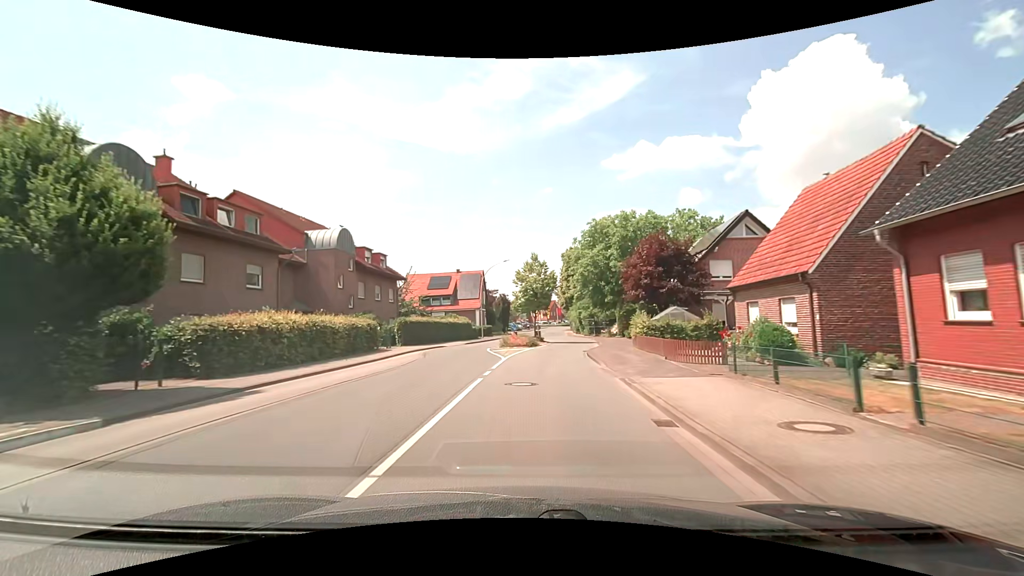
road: secondary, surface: asphalt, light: Day
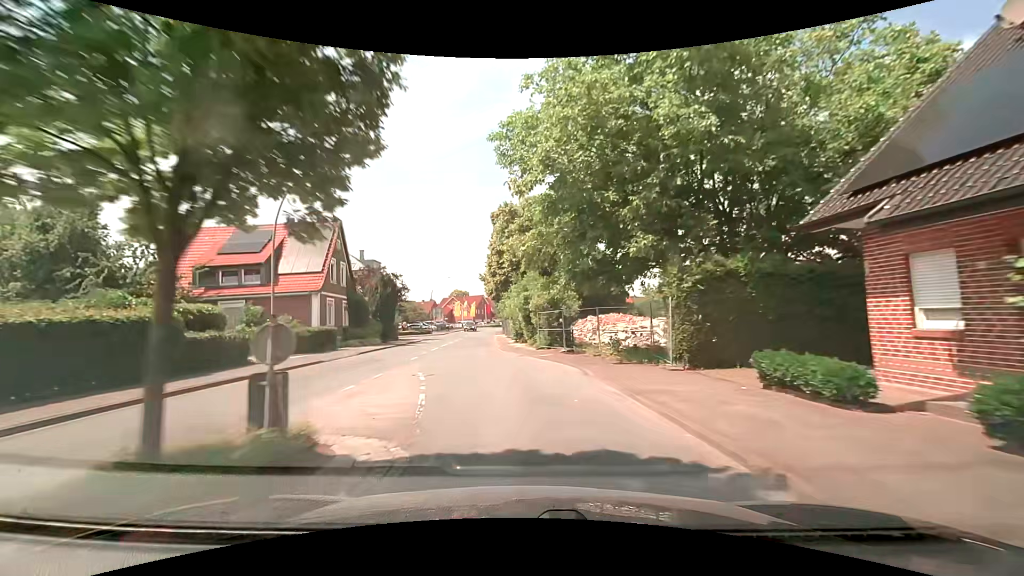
(+2.6, +35.2) m; +7°
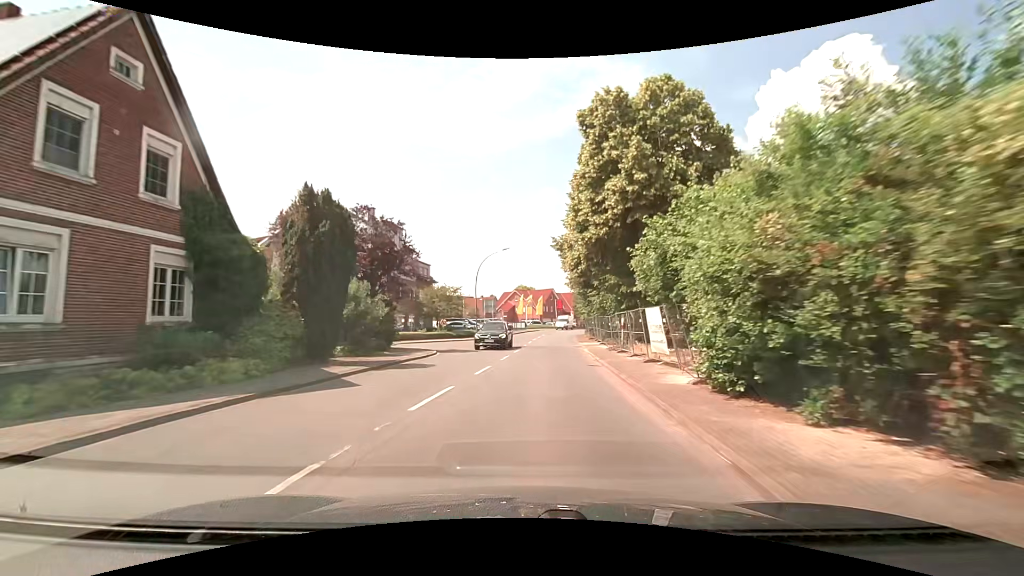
(-2.5, +28.7) m; -7°
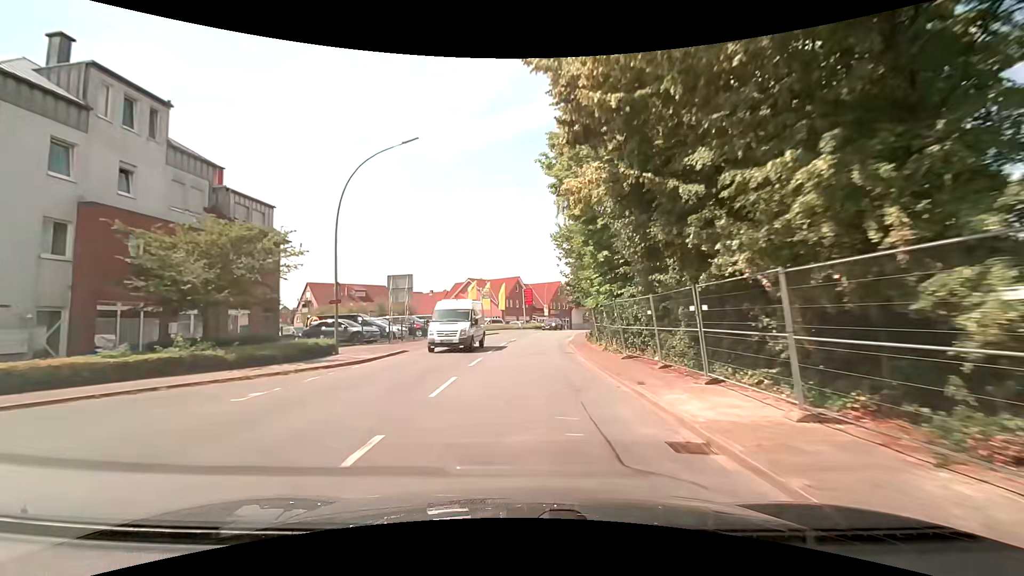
(+1.7, +29.7) m; +5°
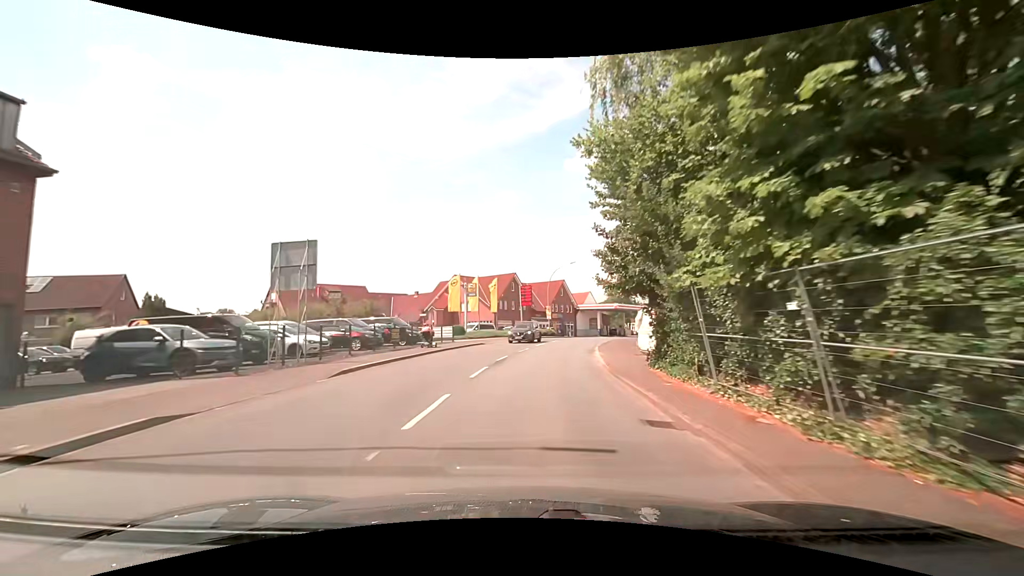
(0.0, +15.1) m; +1°
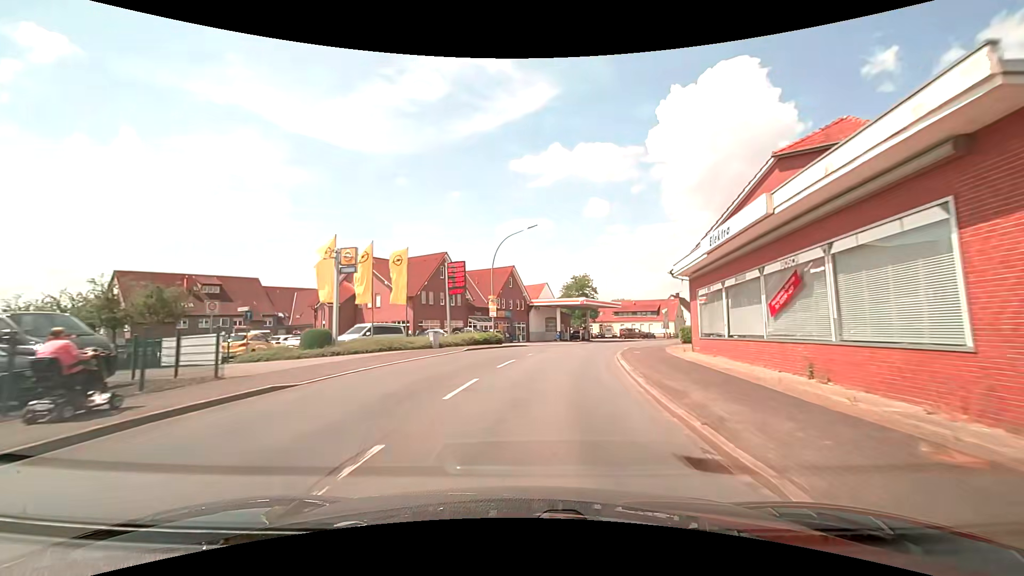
(+0.6, +22.5) m; +5°
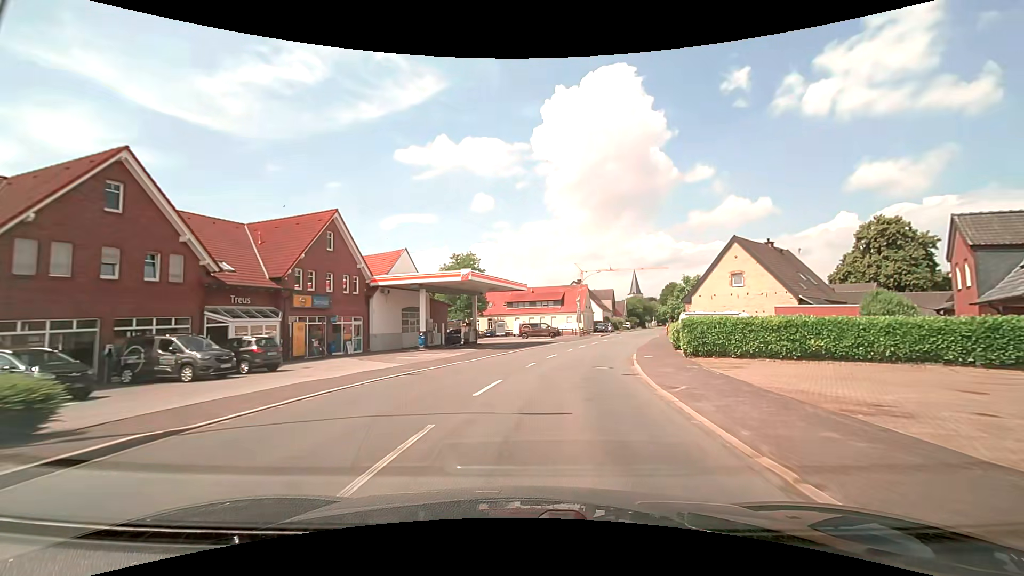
(+3.4, +29.4) m; +14°
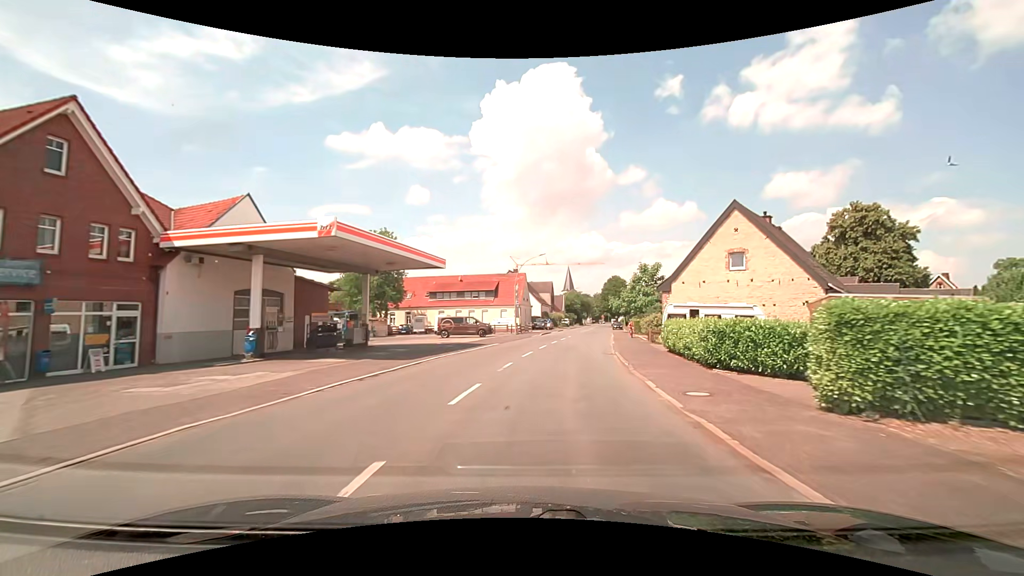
(+0.8, +14.7) m; +8°
(0, +10) (+1, +20) (+3, +30) (+4, +40) (+6, +50) (+8, +59) (+10, +69) (+11, +79) (+13, +89) (+15, +99) m
